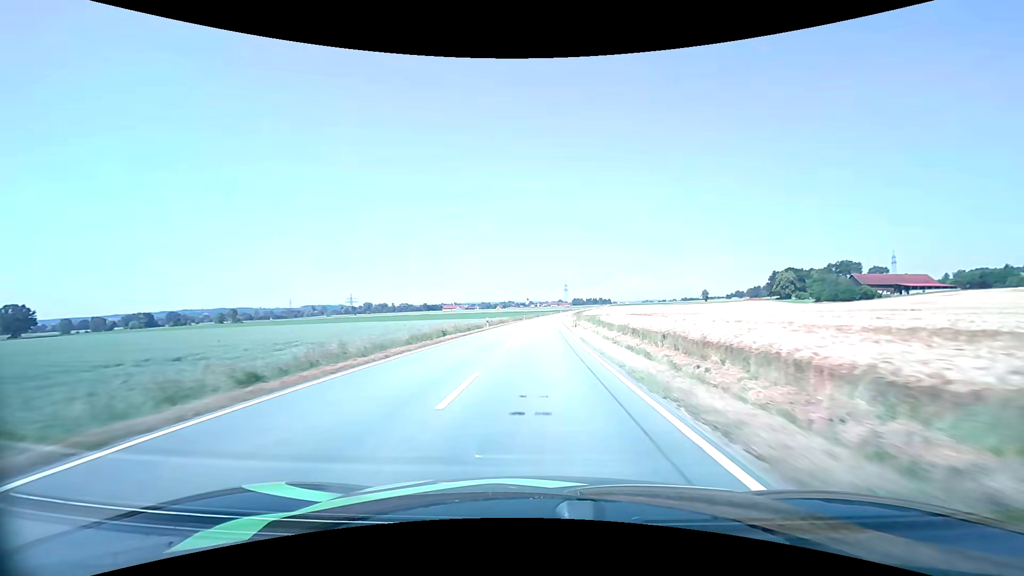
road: tertiary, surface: asphalt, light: Day
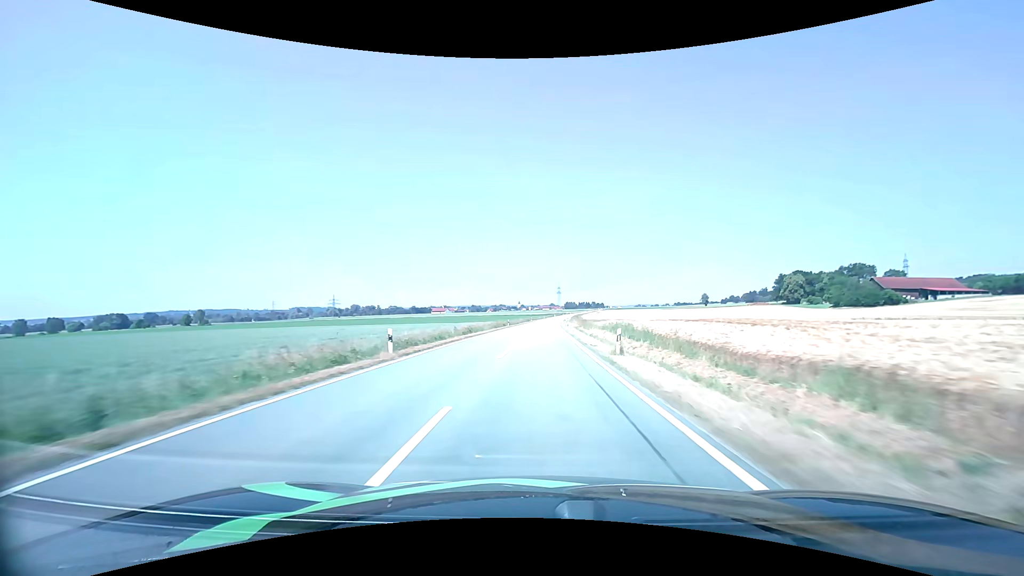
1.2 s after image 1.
(+0.2, +28.3) m; +1°
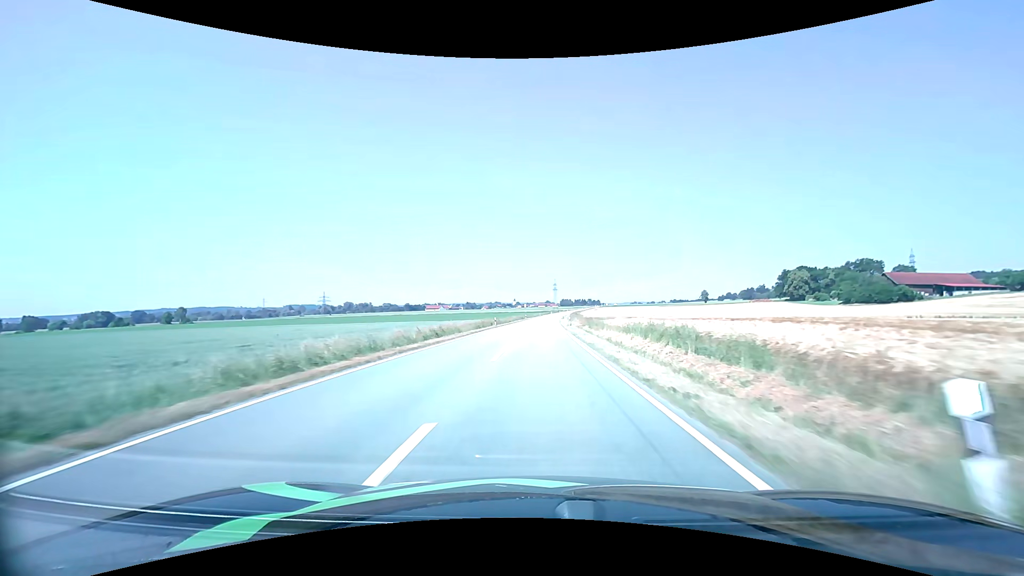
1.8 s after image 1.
(+0.1, +14.3) m; +1°
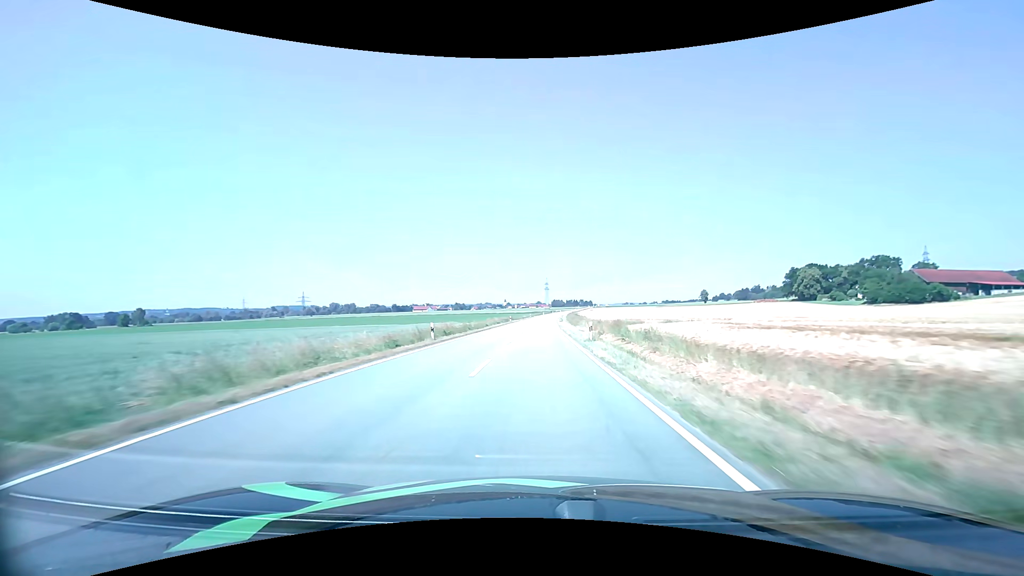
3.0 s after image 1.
(+0.3, +28.5) m; +1°
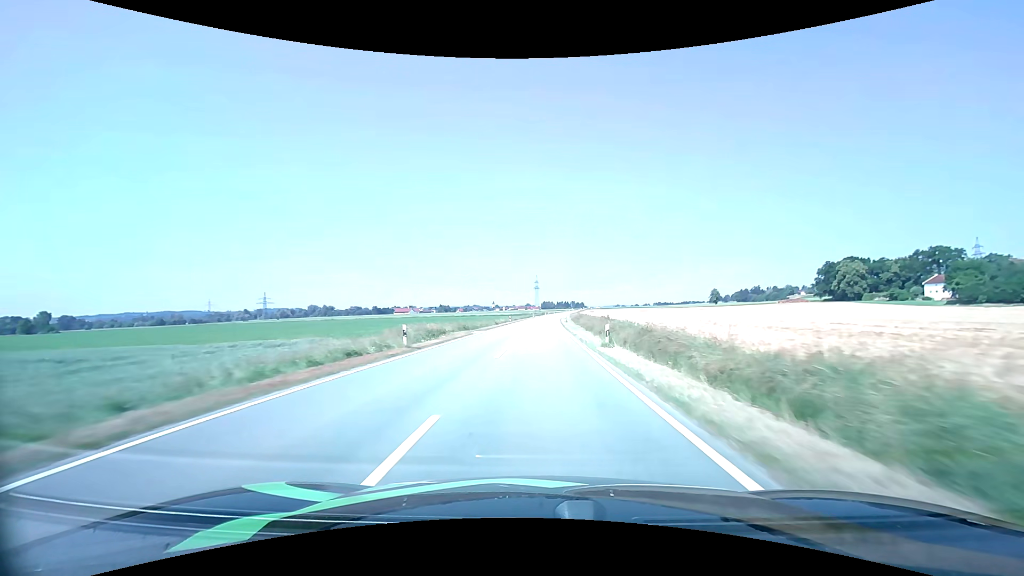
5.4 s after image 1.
(+0.5, +57.6) m; +1°
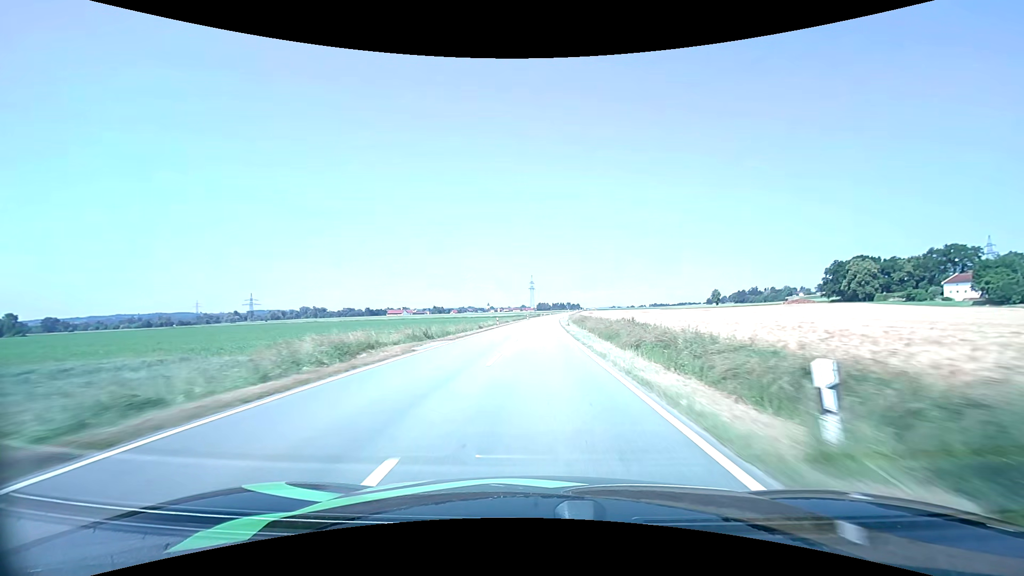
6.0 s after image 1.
(+0.1, +14.6) m; 0°
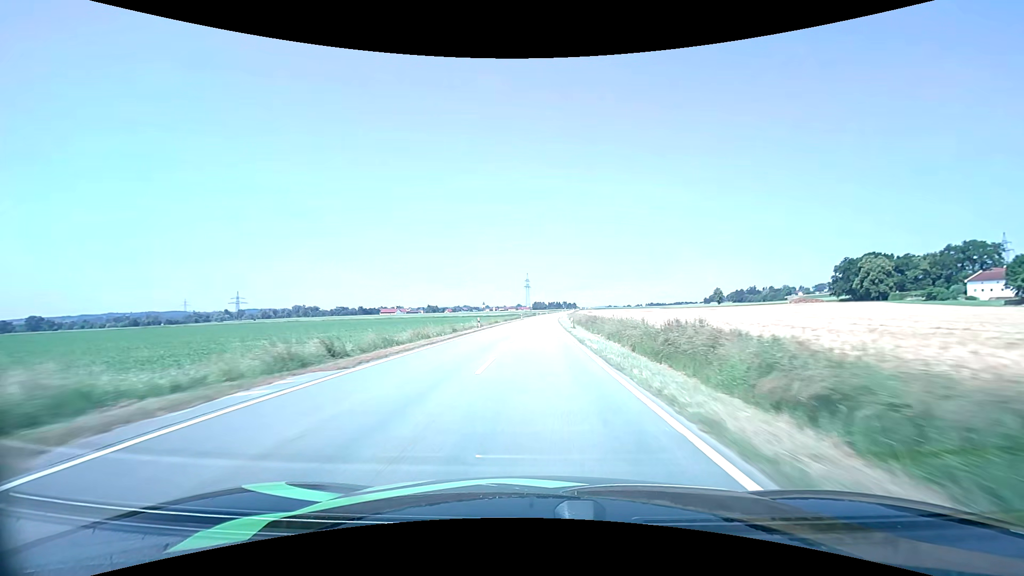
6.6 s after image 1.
(+0.1, +14.5) m; +1°
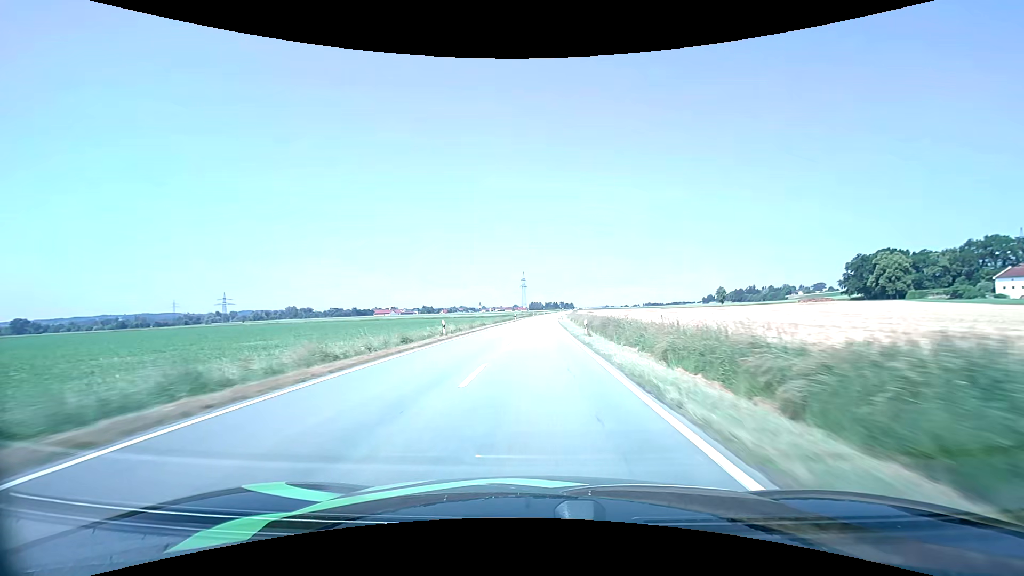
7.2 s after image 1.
(0.0, +14.4) m; 0°
(0, +10) (0, +20) (0, +30) (0, +40) (0, +50) (+1, +60) (+1, +70) (+1, +80) (+2, +90) (+2, +100) m
